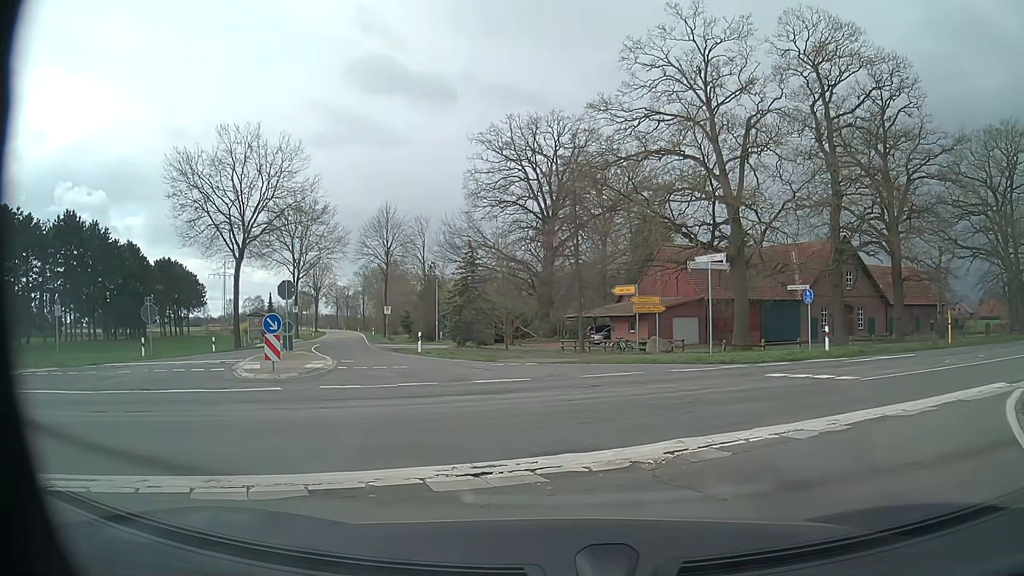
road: secondary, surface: asphalt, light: Day
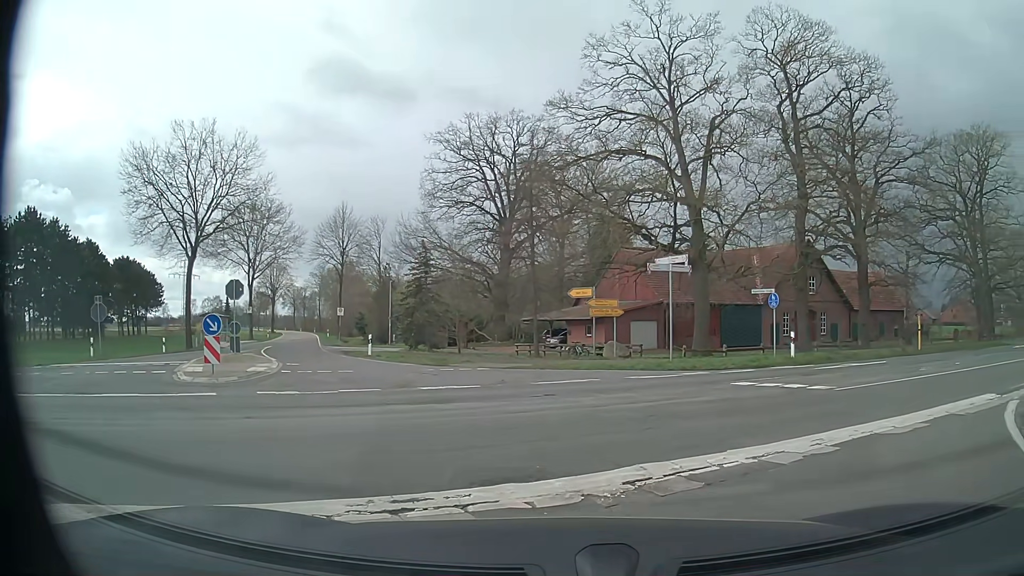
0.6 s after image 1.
(0.0, +1.3) m; +4°
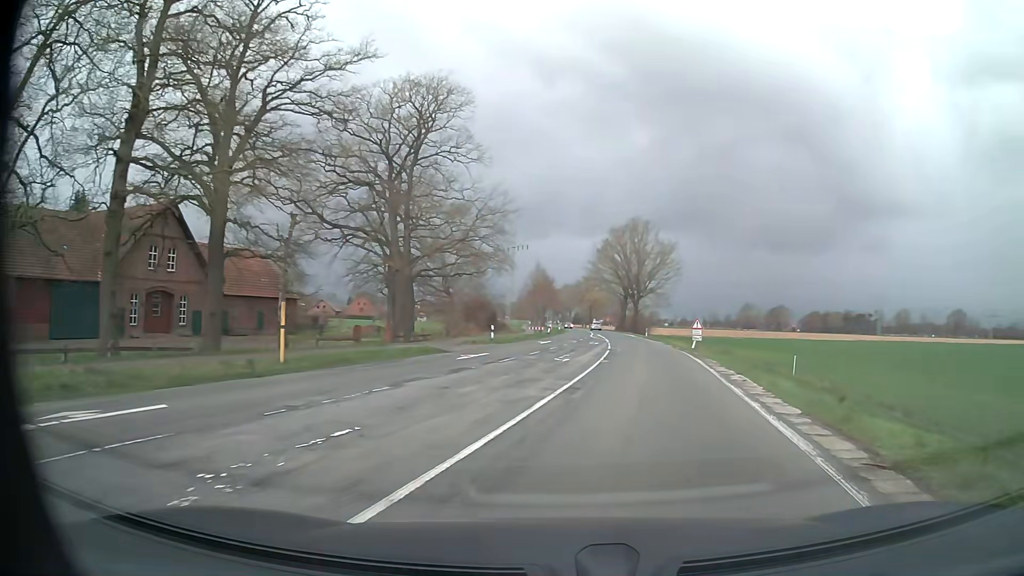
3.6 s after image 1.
(+7.8, +13.8) m; +51°
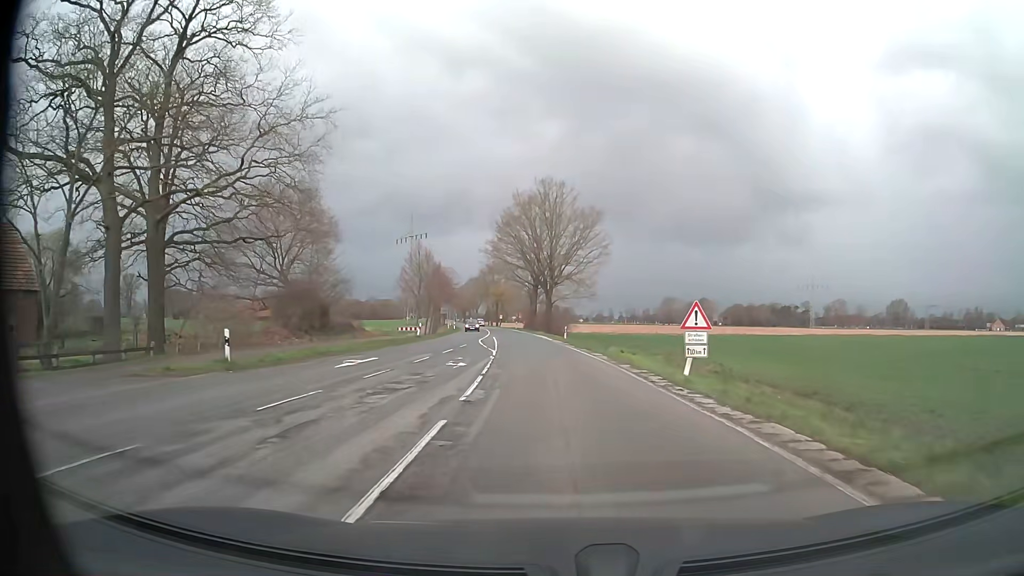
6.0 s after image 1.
(+2.9, +25.3) m; +8°
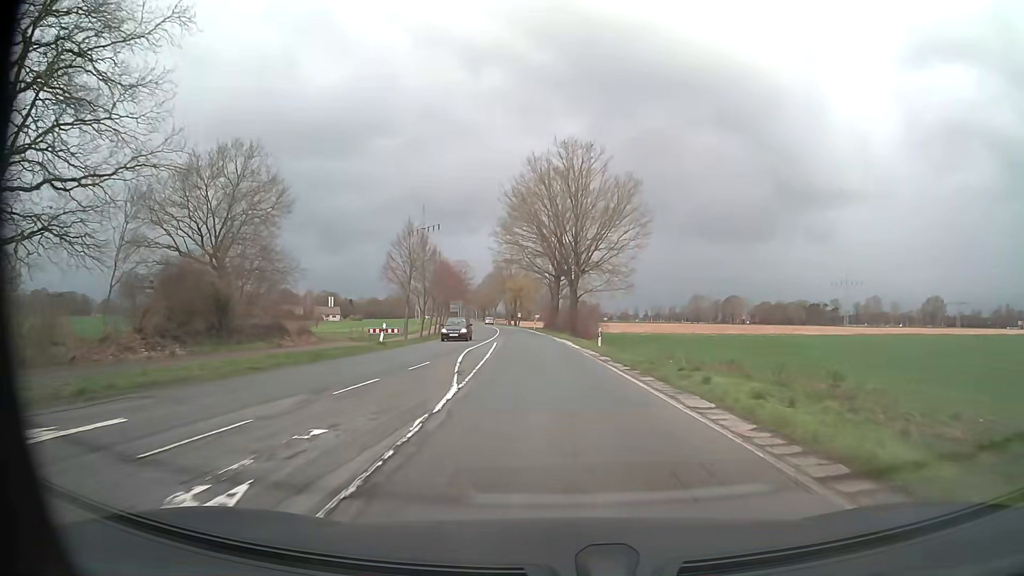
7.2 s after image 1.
(-0.3, +16.3) m; -2°
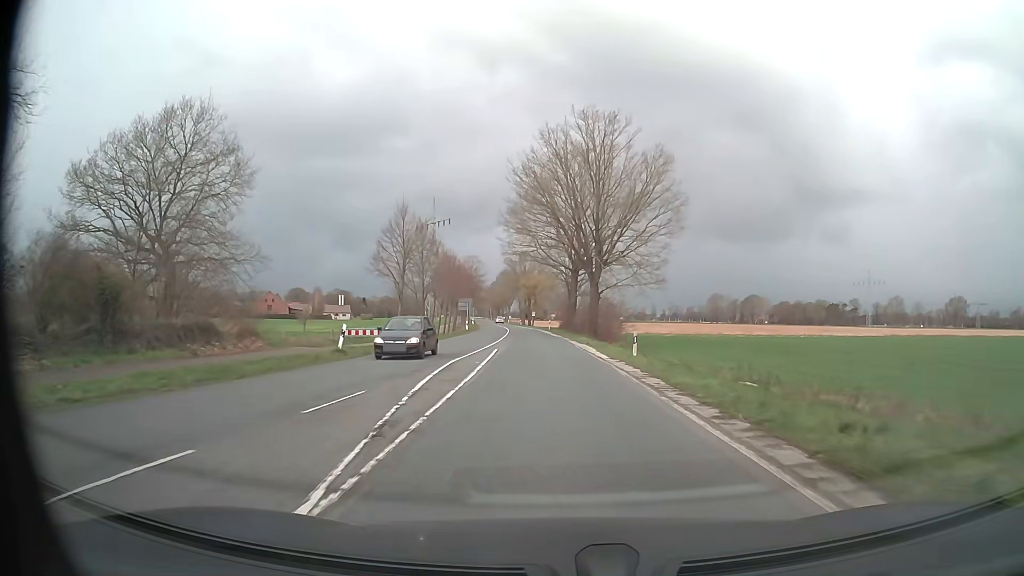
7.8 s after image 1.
(-0.1, +8.8) m; -1°
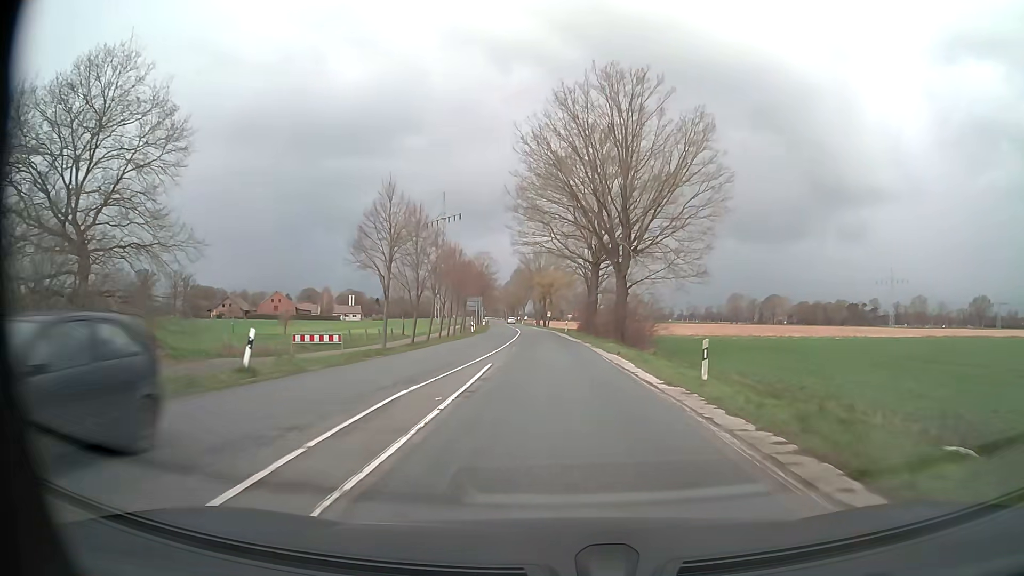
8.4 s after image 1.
(-0.1, +9.1) m; -1°
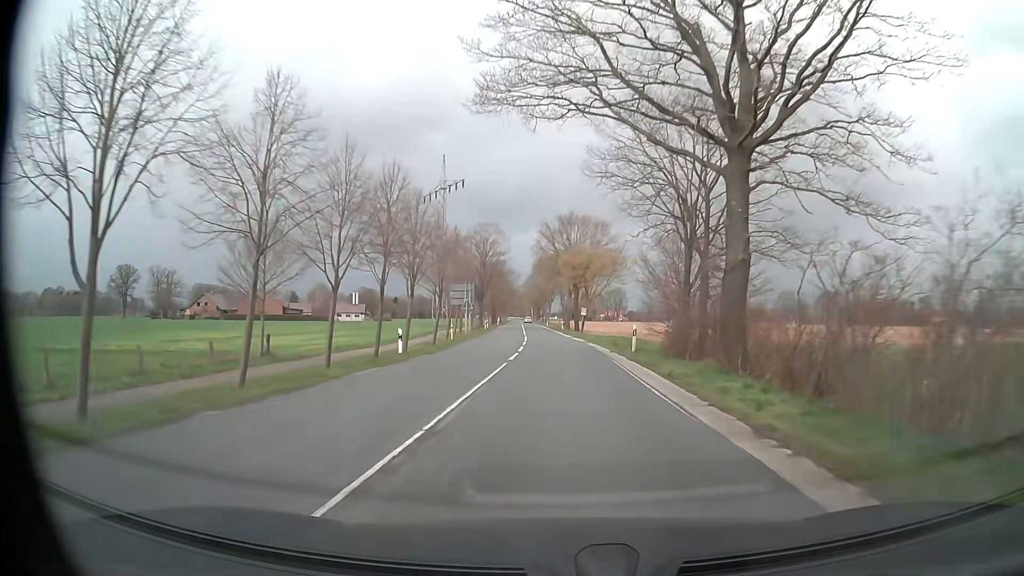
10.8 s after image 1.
(-0.9, +40.1) m; -3°
(0, +10) (0, +20) (0, +30) (-1, +40) (-1, +50) (-1, +60) (-2, +70) (-2, +80) (-3, +90) (-3, +100) m
